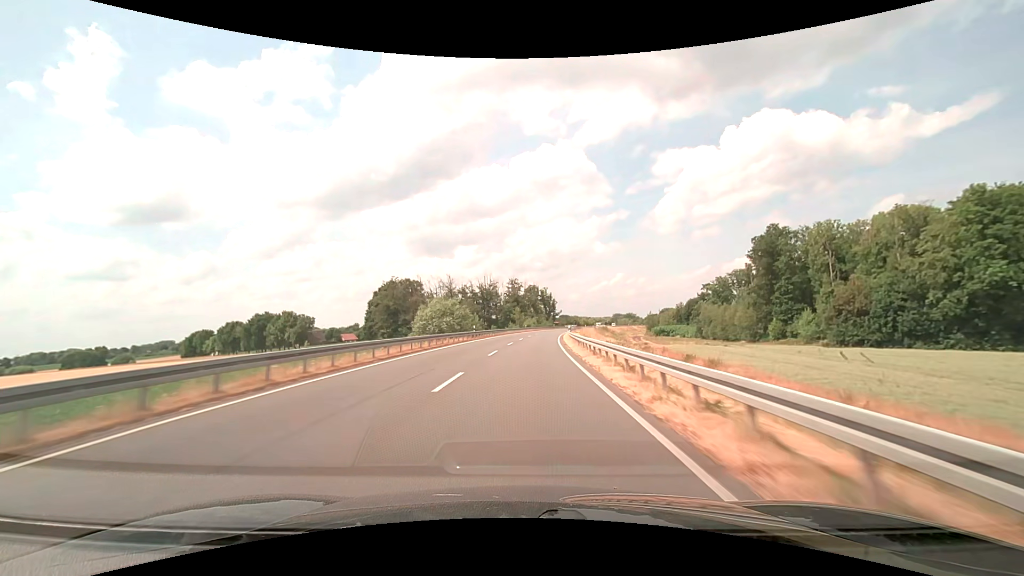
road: secondary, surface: asphalt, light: Day
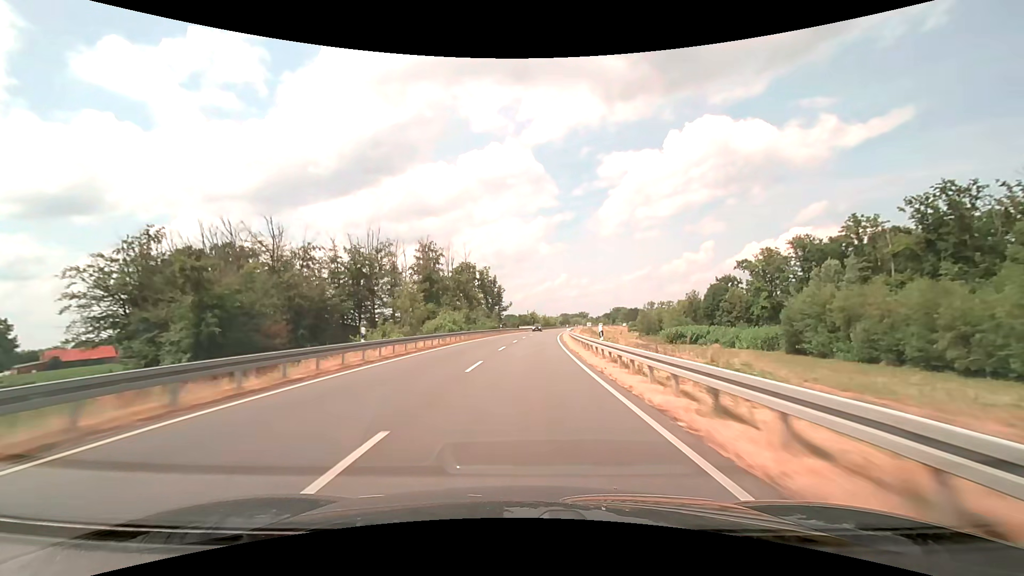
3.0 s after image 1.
(+4.4, +78.9) m; +6°
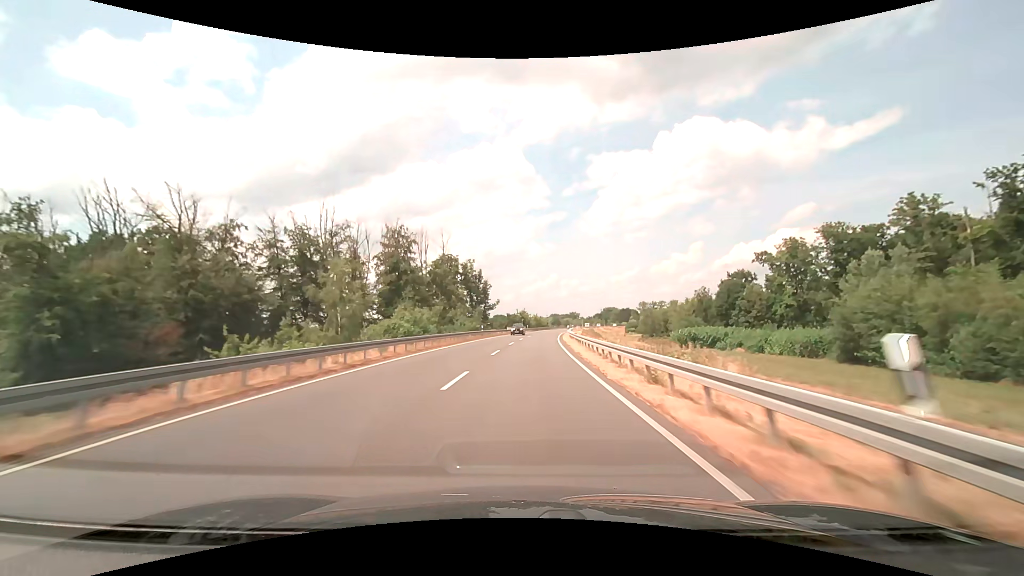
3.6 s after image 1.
(+0.2, +15.8) m; +1°
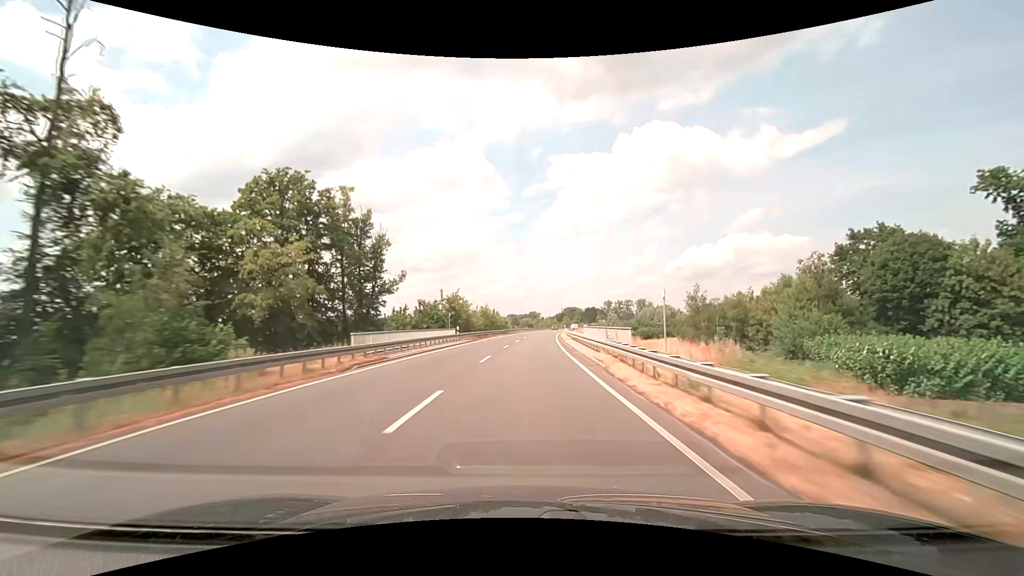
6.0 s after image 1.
(+2.6, +63.4) m; +5°
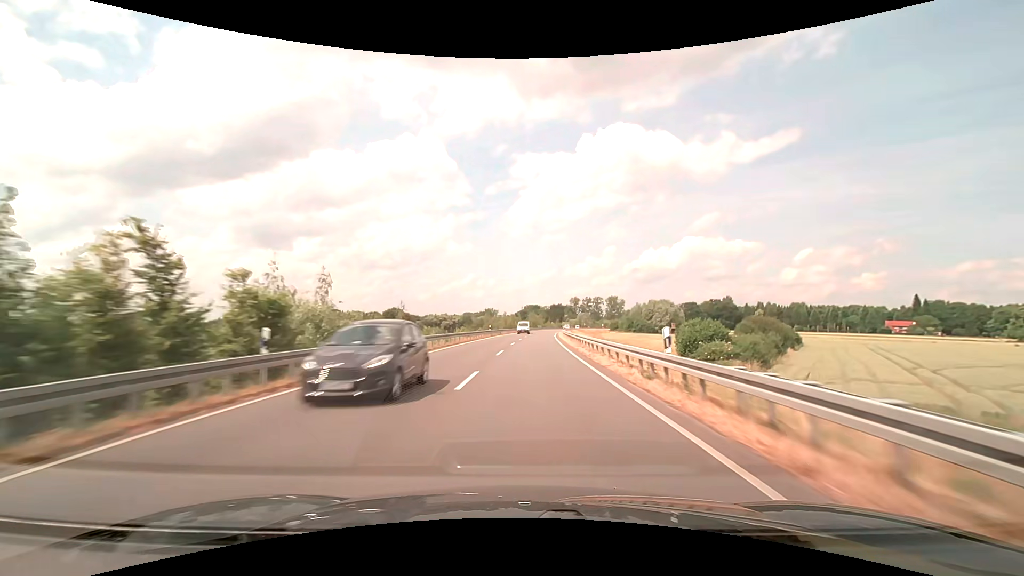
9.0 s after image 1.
(+3.5, +79.2) m; +5°
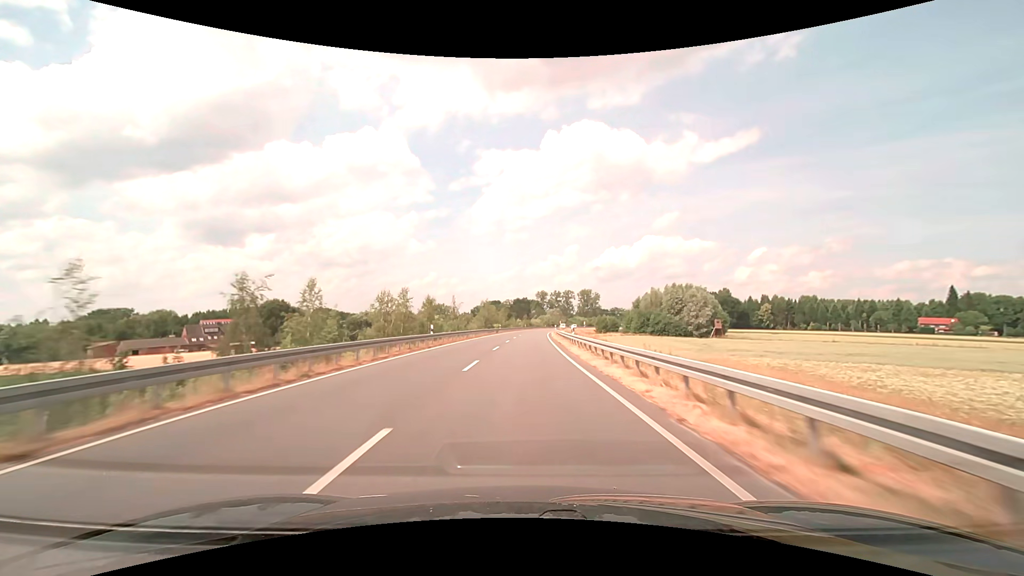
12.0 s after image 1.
(+3.2, +79.2) m; +4°
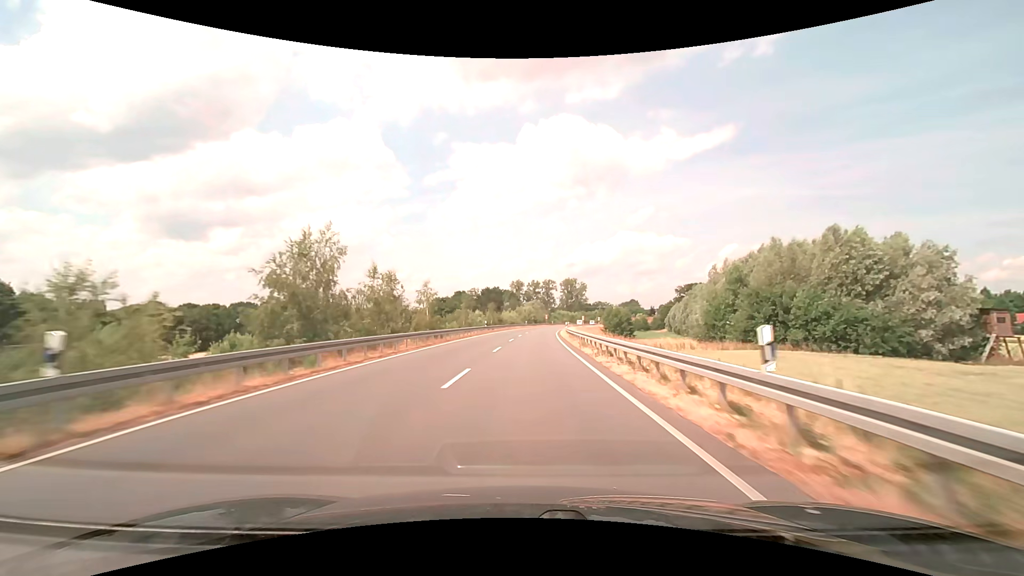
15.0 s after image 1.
(+1.9, +75.3) m; +3°
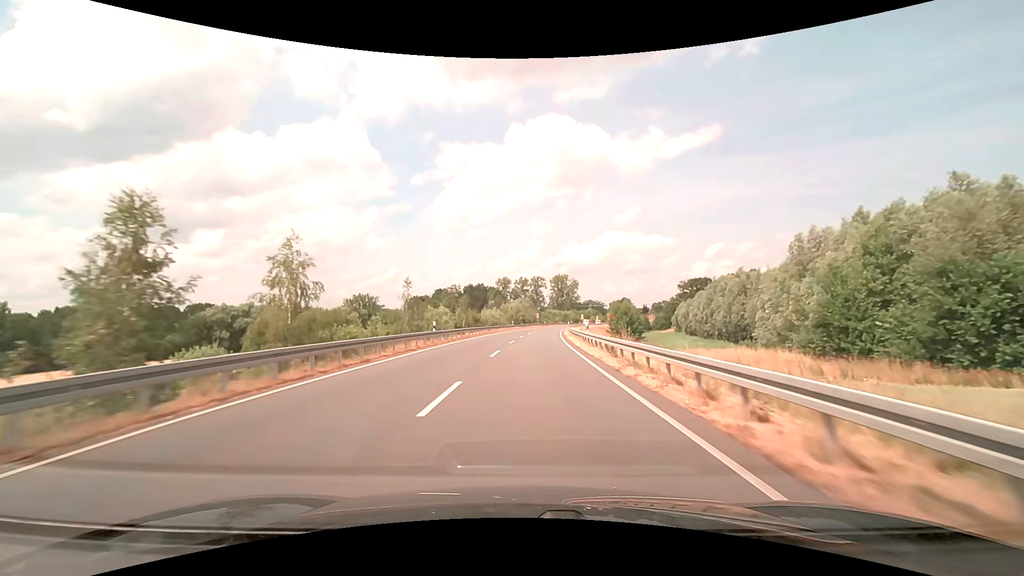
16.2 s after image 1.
(+0.3, +26.4) m; +1°
(0, +10) (0, +20) (+1, +30) (+1, +40) (+2, +50) (+2, +60) (+3, +70) (+4, +80) (+5, +90) (+7, +100) m
